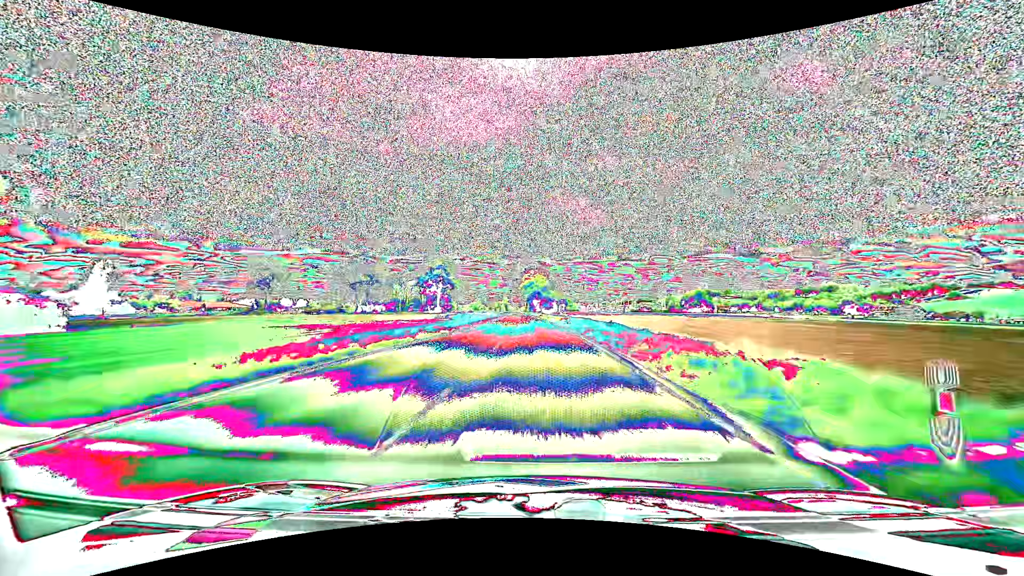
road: primary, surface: asphalt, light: Day
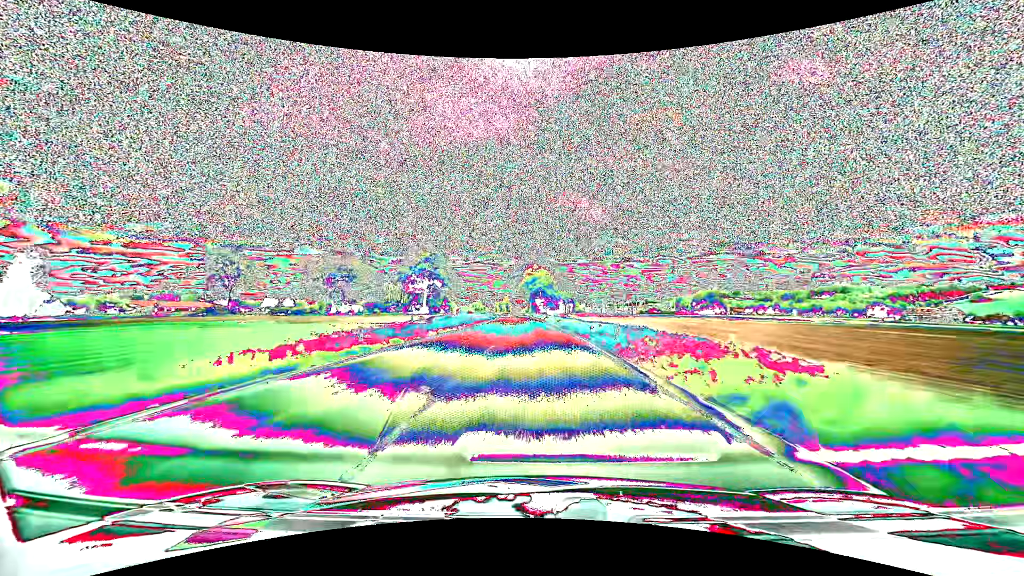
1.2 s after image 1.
(-0.2, +25.5) m; -1°
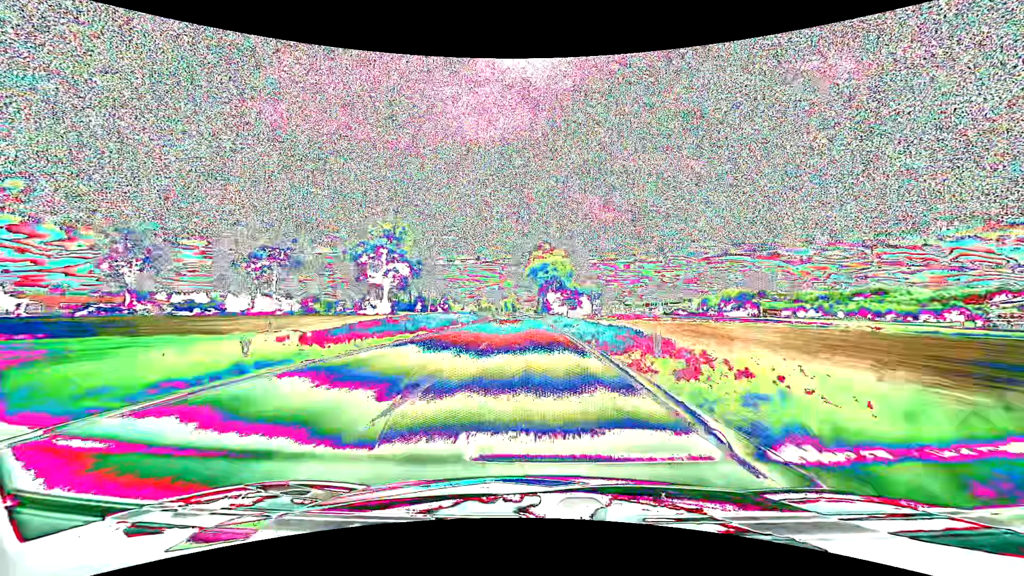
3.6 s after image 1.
(-0.4, +47.3) m; -1°
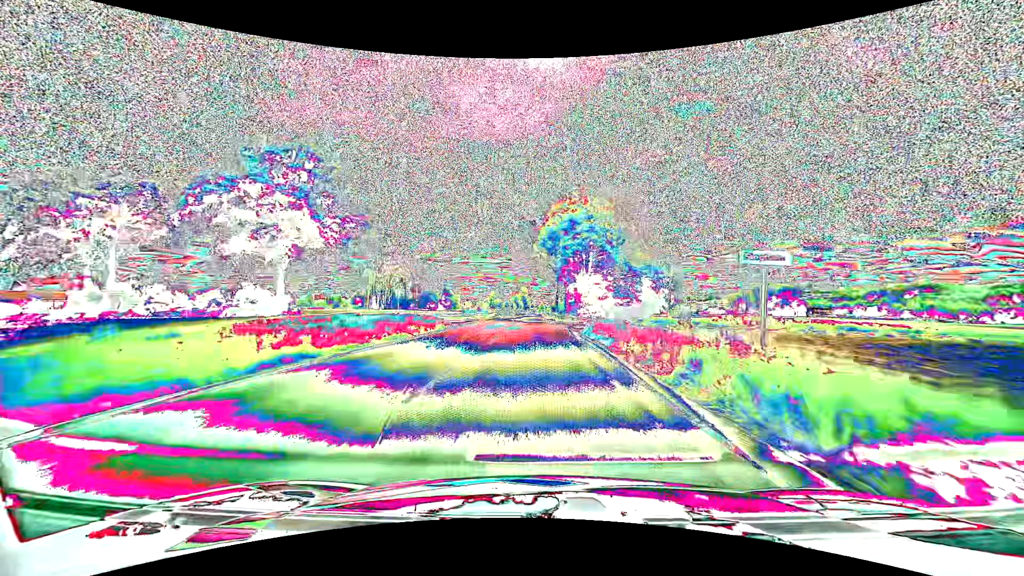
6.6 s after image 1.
(-0.7, +46.6) m; -2°
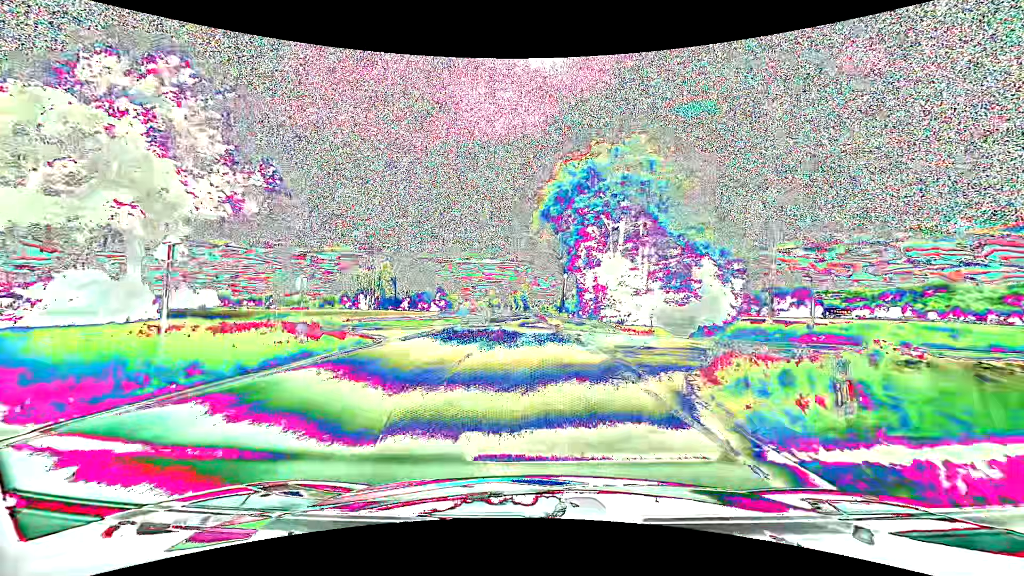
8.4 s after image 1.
(0.0, +20.4) m; 0°
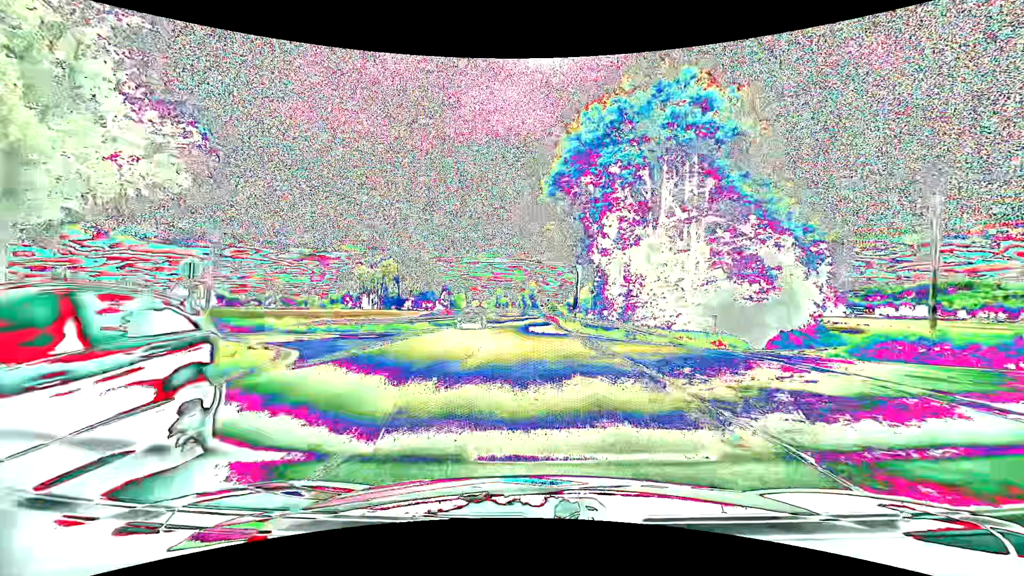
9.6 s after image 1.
(-0.1, +10.1) m; -1°
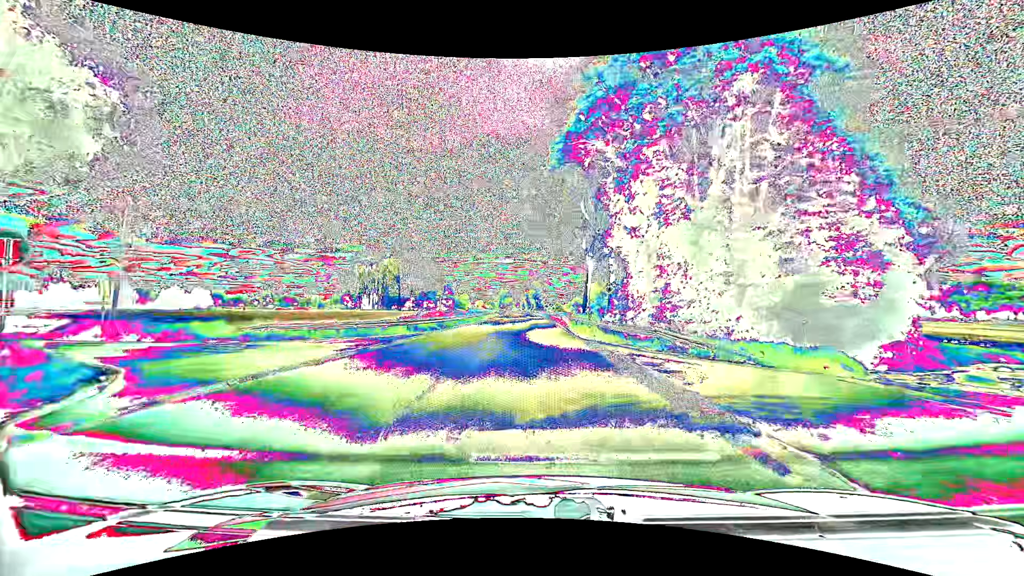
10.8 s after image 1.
(0.0, +6.9) m; 0°
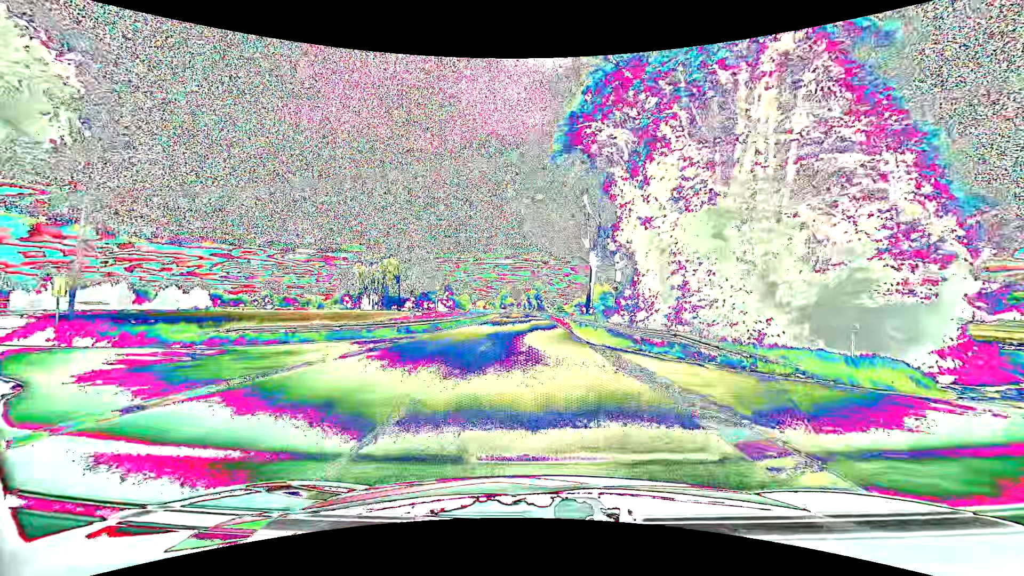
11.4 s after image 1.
(0.0, +2.2) m; 0°
(-1, +10) (-8, +16) (-18, +18) (-28, +21) (-37, +24) (-47, +26) (-57, +29) (-66, +32) (-76, +35) (-85, +38) m
